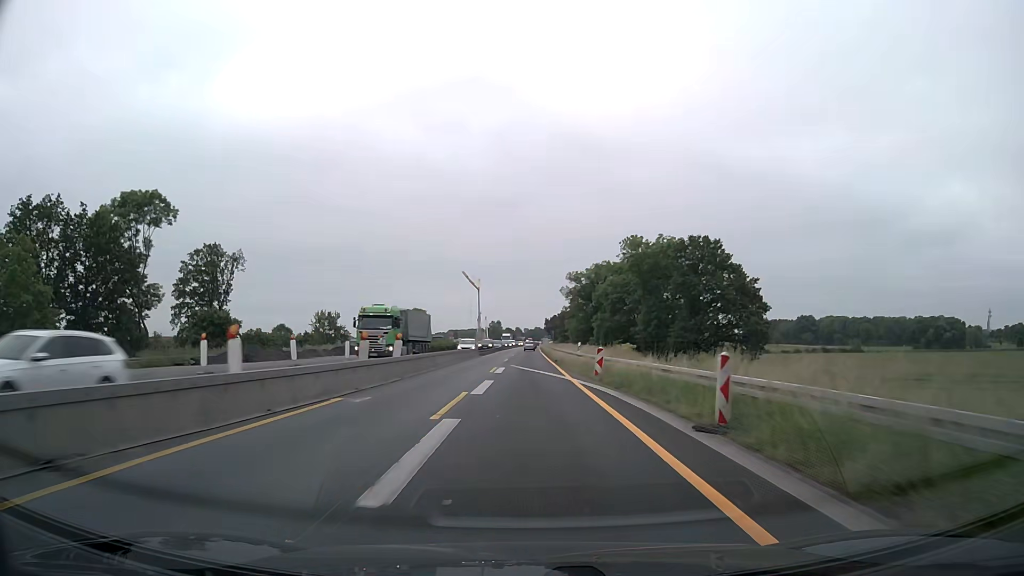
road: motorway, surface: asphalt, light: Day
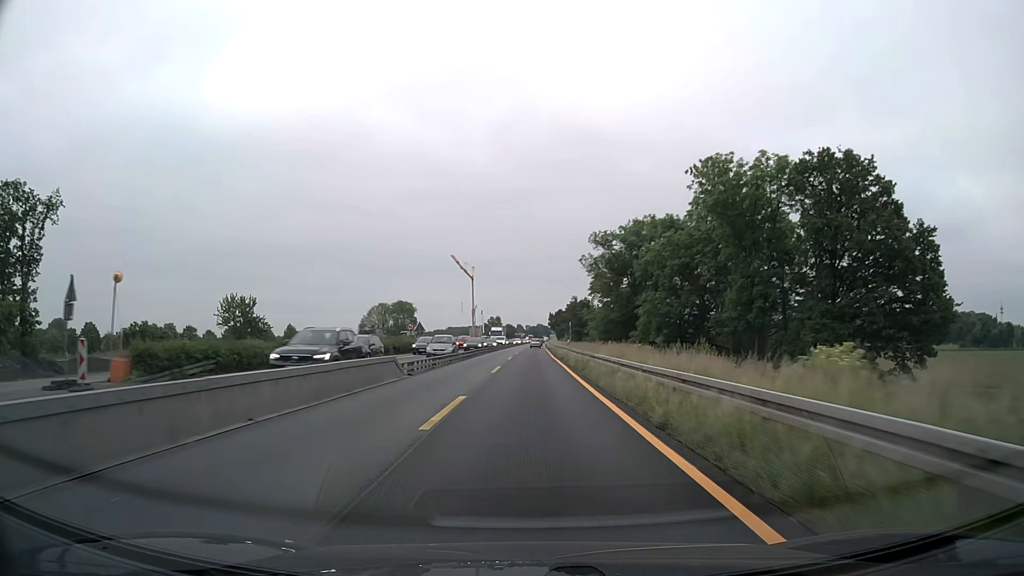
(-0.2, +37.6) m; 0°
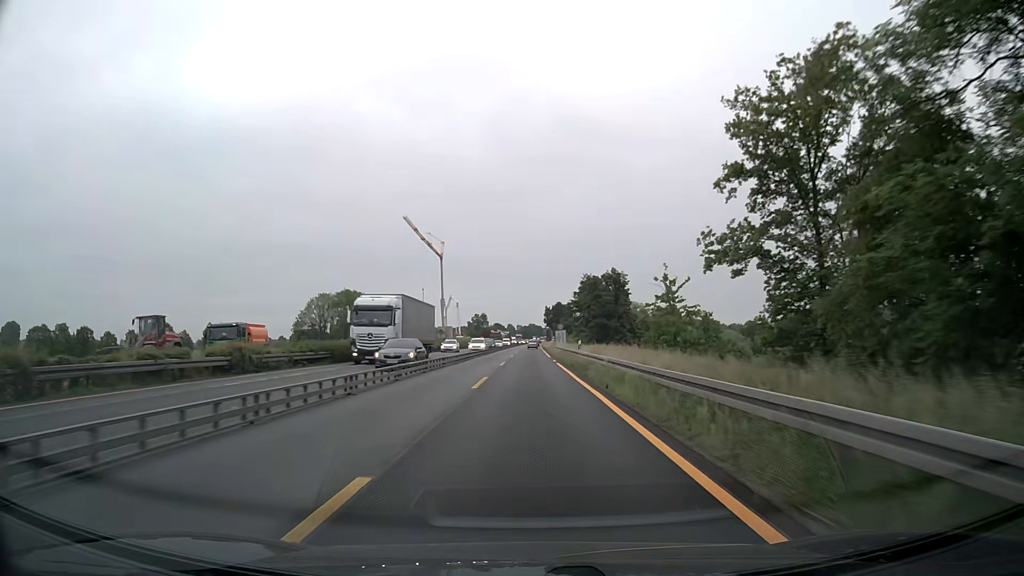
(+0.6, +62.6) m; +1°
(0, +10) (0, +20) (0, +30) (0, +40) (0, +50) (0, +60) (0, +70) (+1, +80) (+1, +90) (+1, +100) m
